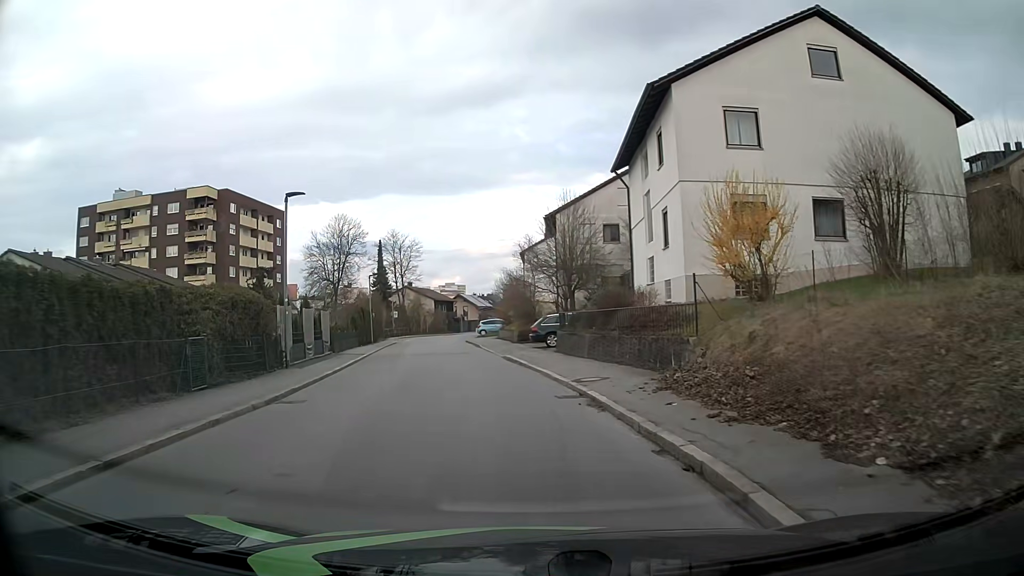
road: residential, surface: asphalt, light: Day
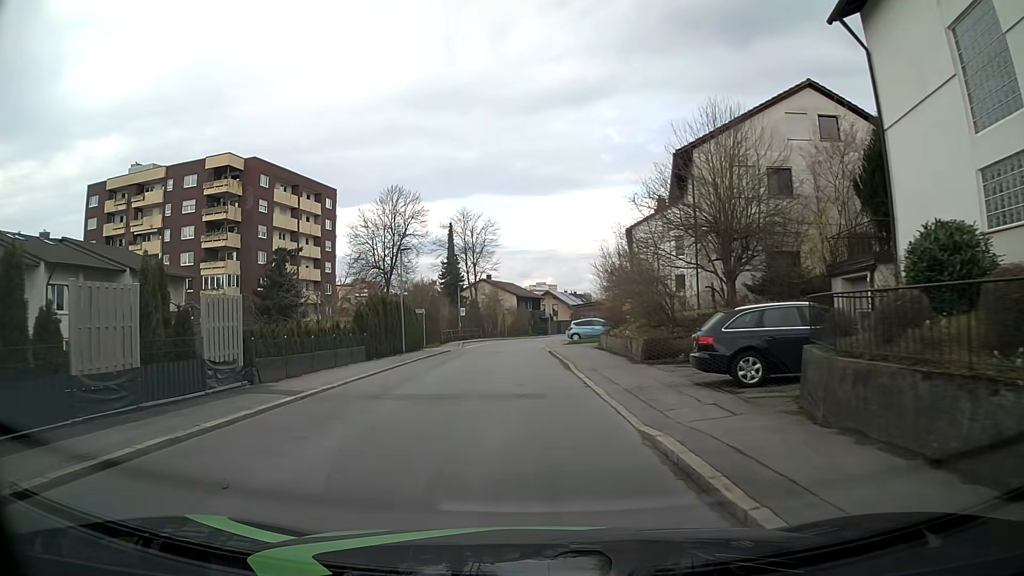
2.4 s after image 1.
(-1.2, +17.8) m; -8°
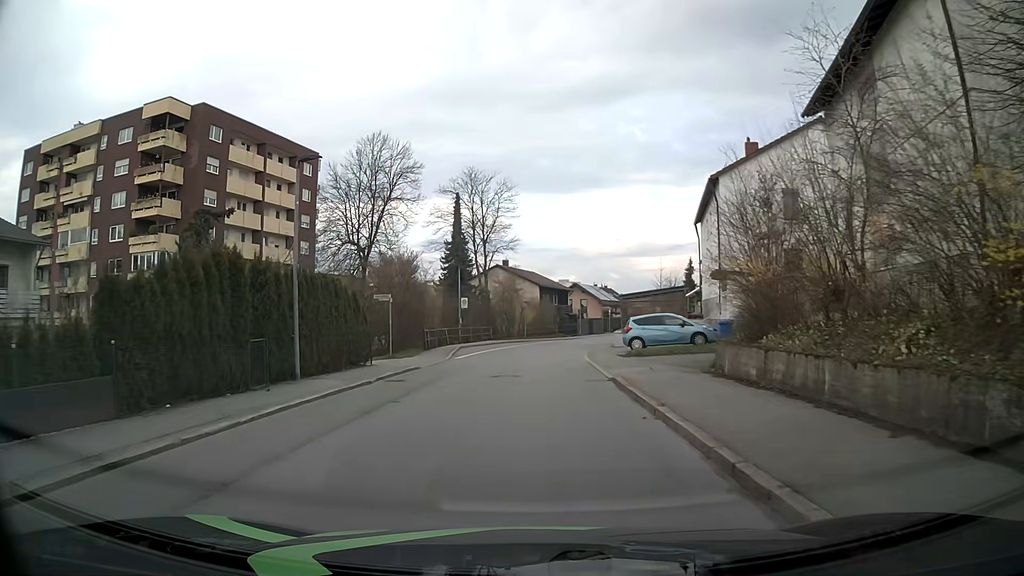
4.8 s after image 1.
(-0.3, +18.0) m; -1°
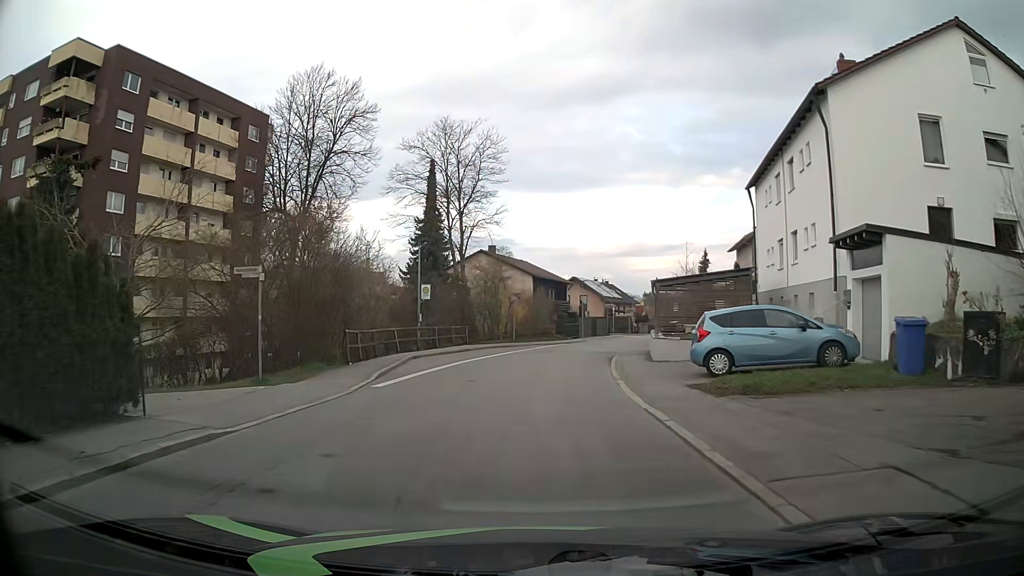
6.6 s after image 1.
(0.0, +13.5) m; 0°
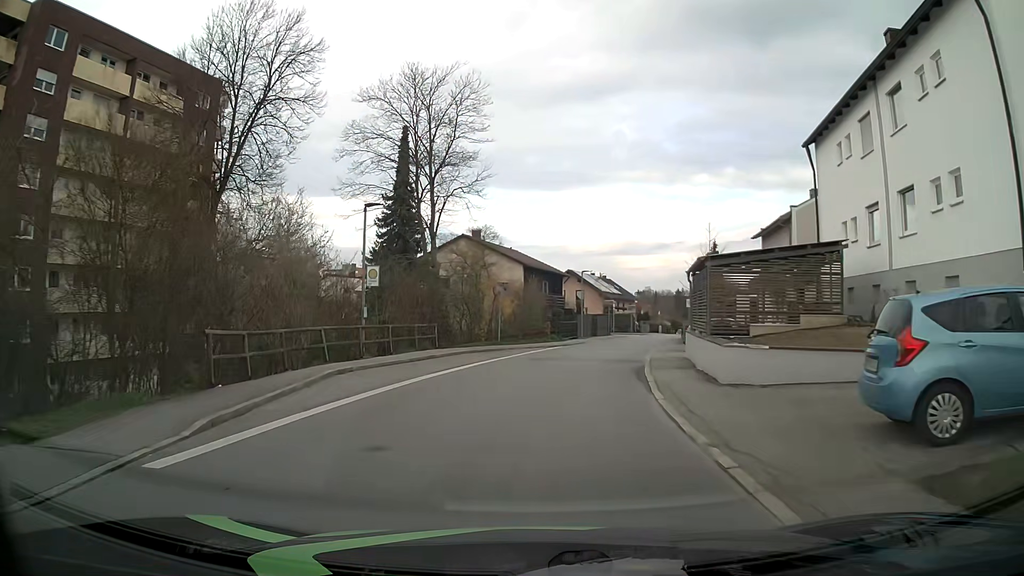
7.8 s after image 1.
(0.0, +9.0) m; +1°
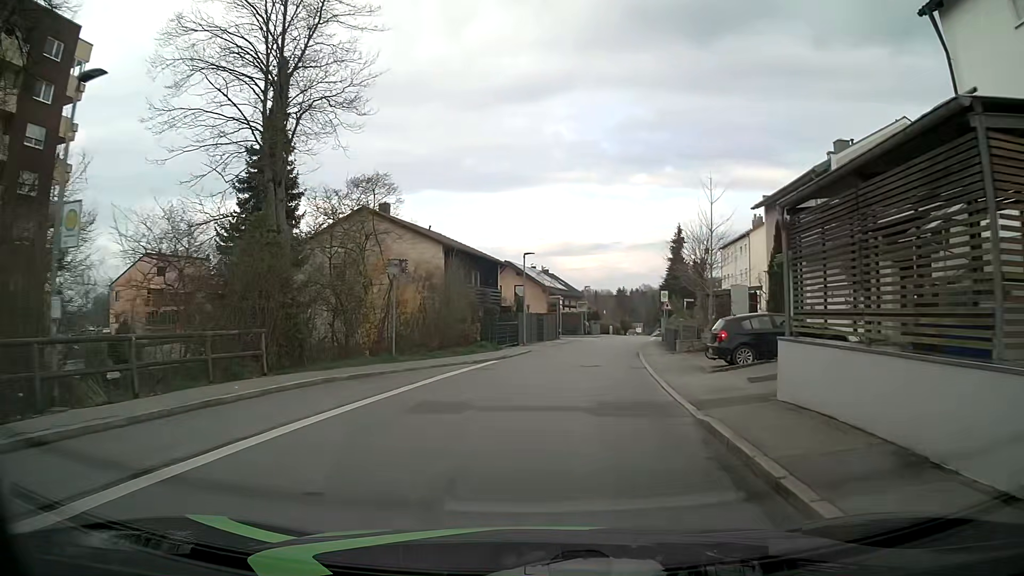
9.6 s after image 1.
(+0.6, +13.5) m; +6°
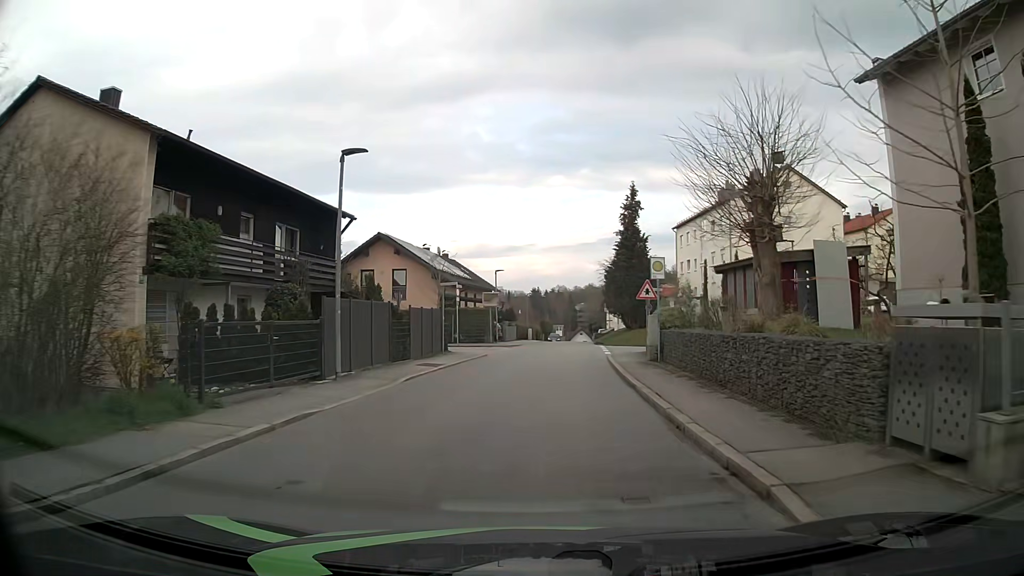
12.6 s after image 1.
(+1.4, +22.5) m; +7°
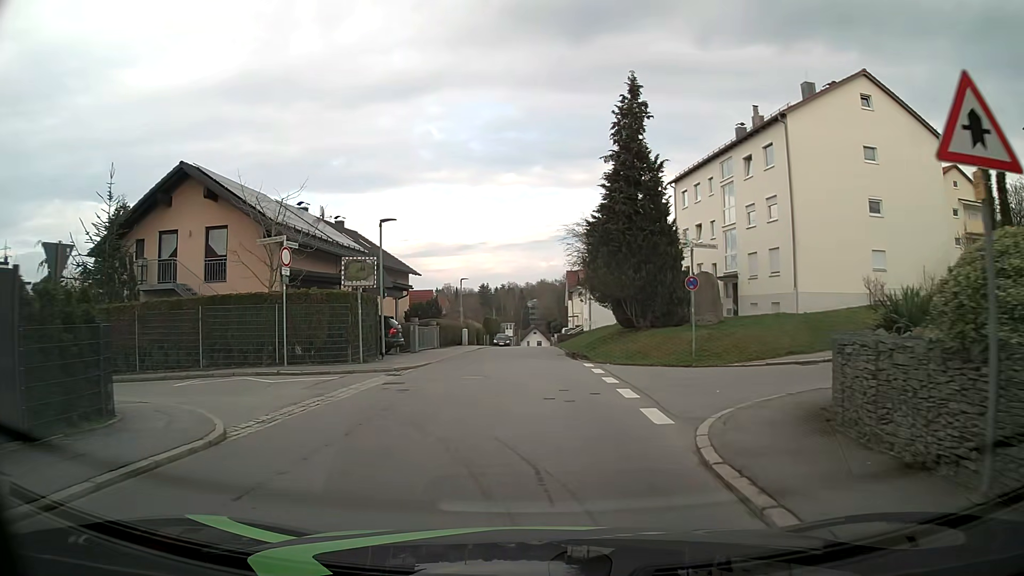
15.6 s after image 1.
(+0.8, +22.5) m; +4°
(0, +10) (0, +20) (0, +30) (0, +40) (0, +50) (0, +60) (0, +70) (0, +80) (0, +90) (0, +100) m
